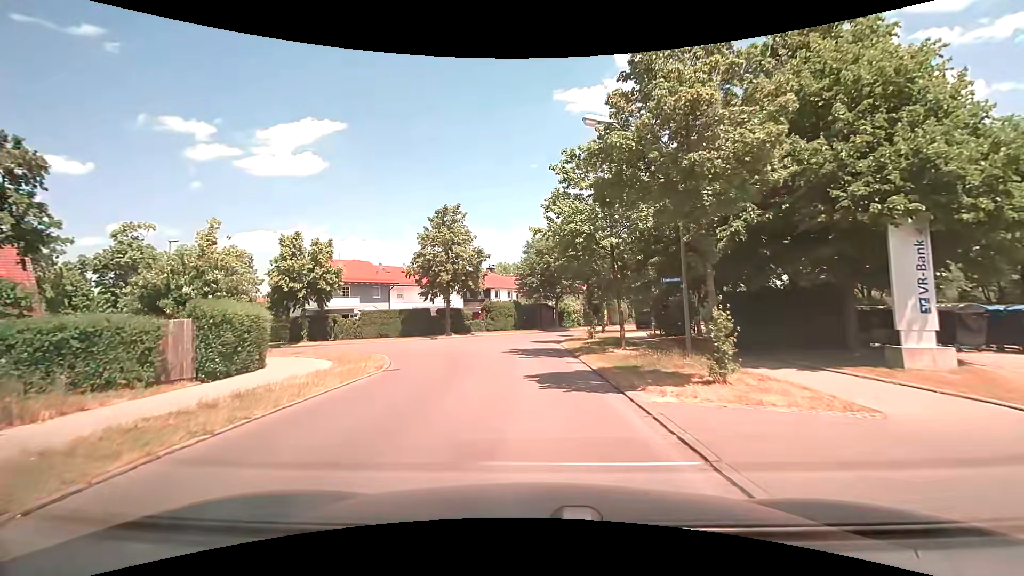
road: residential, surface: asphalt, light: Day
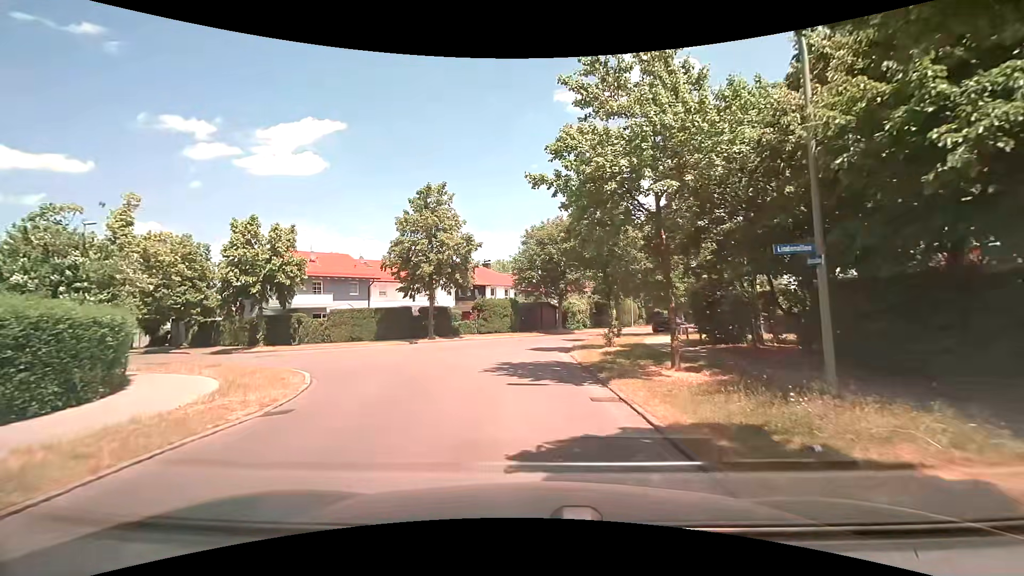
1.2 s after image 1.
(+0.1, +6.6) m; +1°
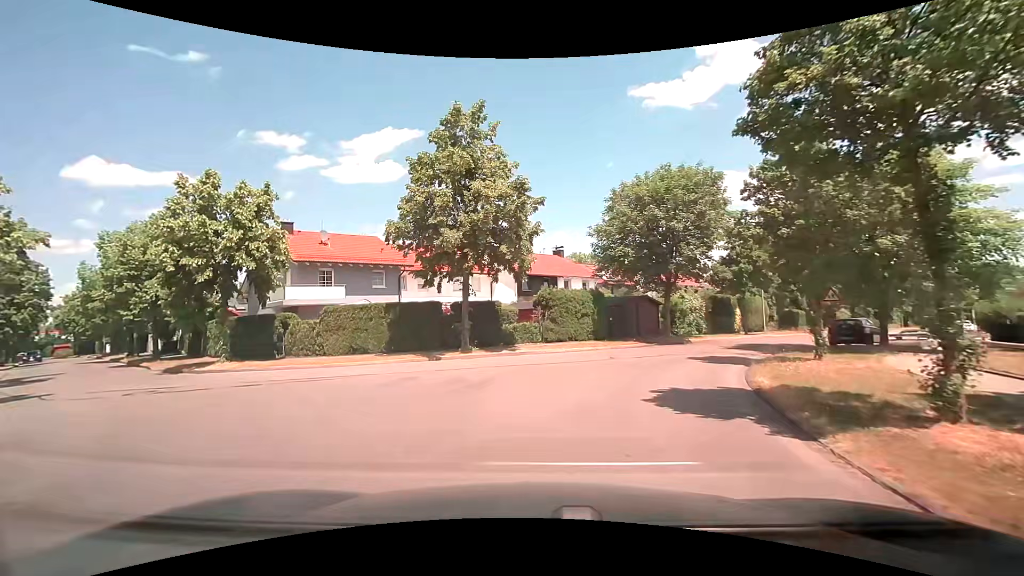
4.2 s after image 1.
(-0.7, +13.5) m; -9°
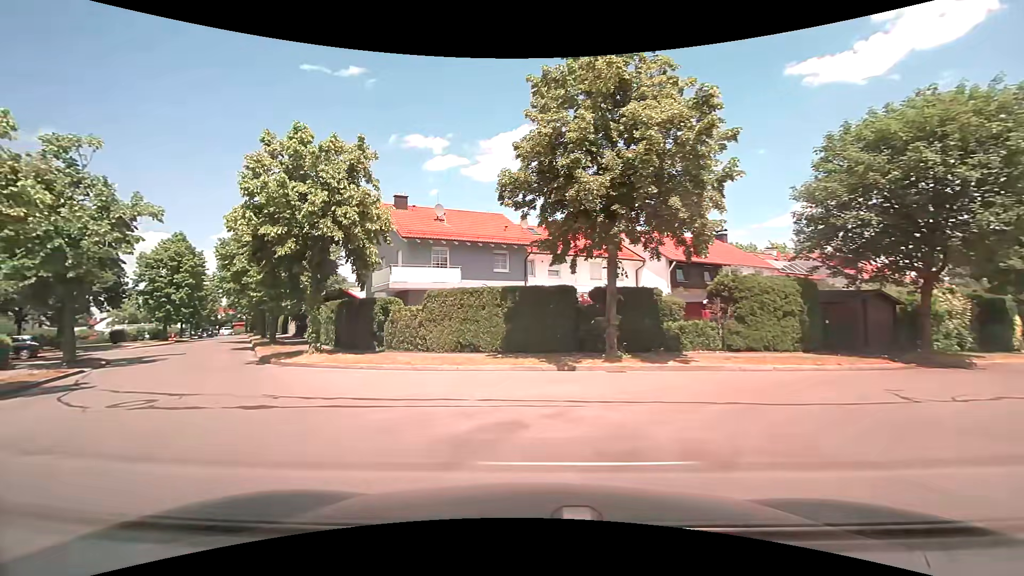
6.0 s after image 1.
(-0.9, +6.8) m; -16°
(-3, +9) (-9, +17) (-15, +26) (-20, +34) (-25, +43) (-30, +51) (-35, +60) (-40, +69) (-45, +78) (-50, +86) m
